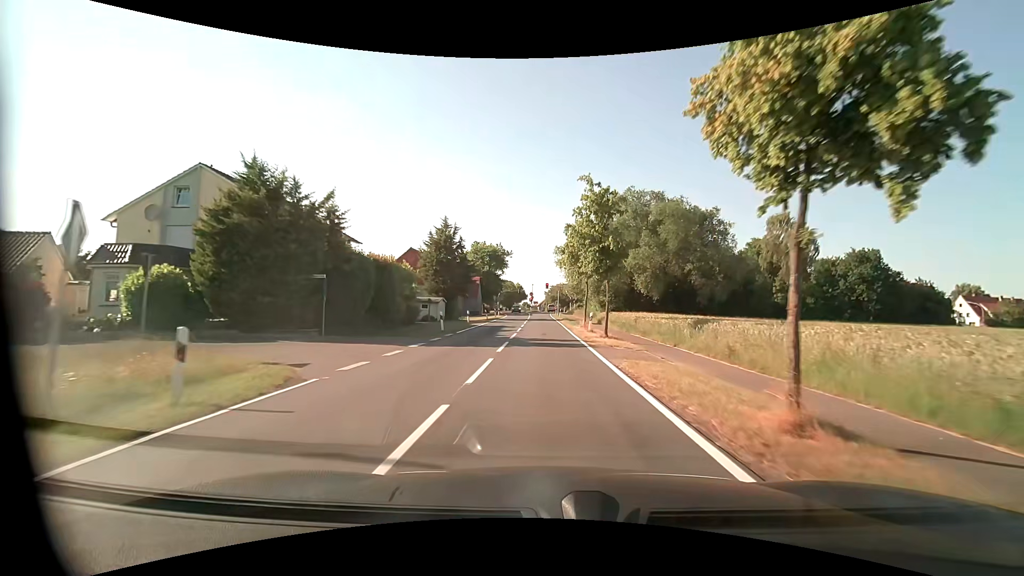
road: tertiary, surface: asphalt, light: Day
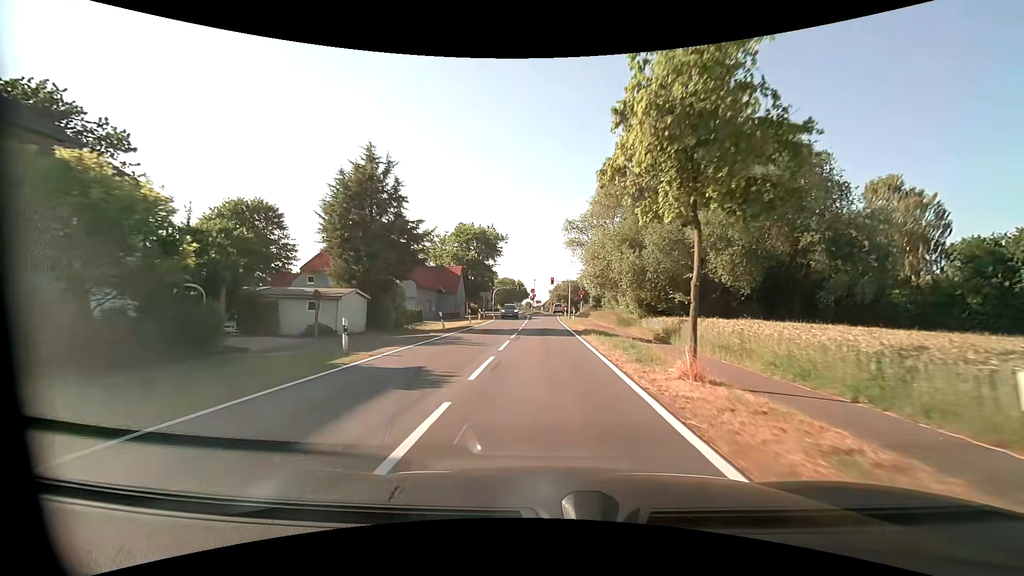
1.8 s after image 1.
(-0.2, +23.9) m; -1°
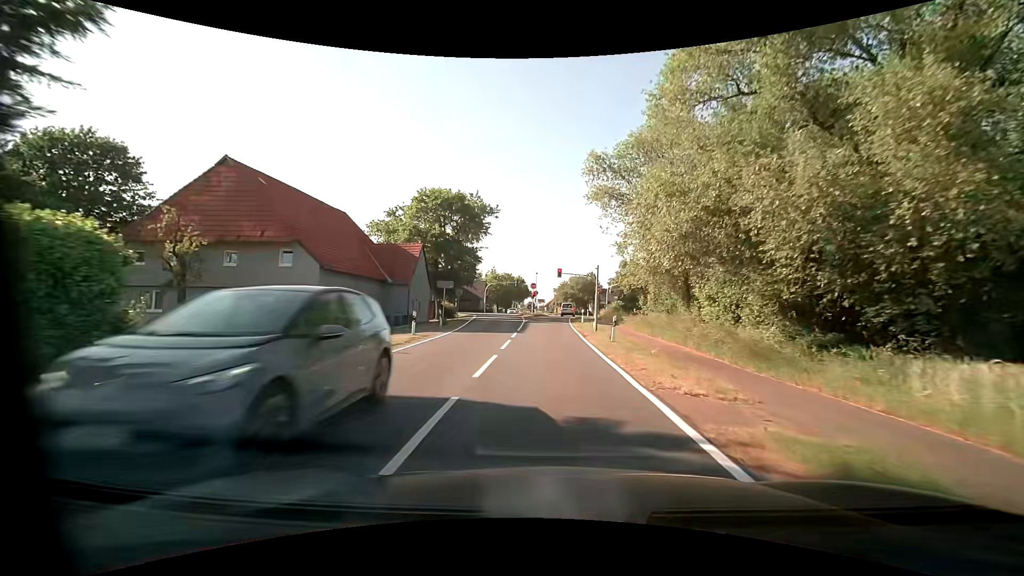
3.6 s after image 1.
(-0.1, +23.7) m; -1°
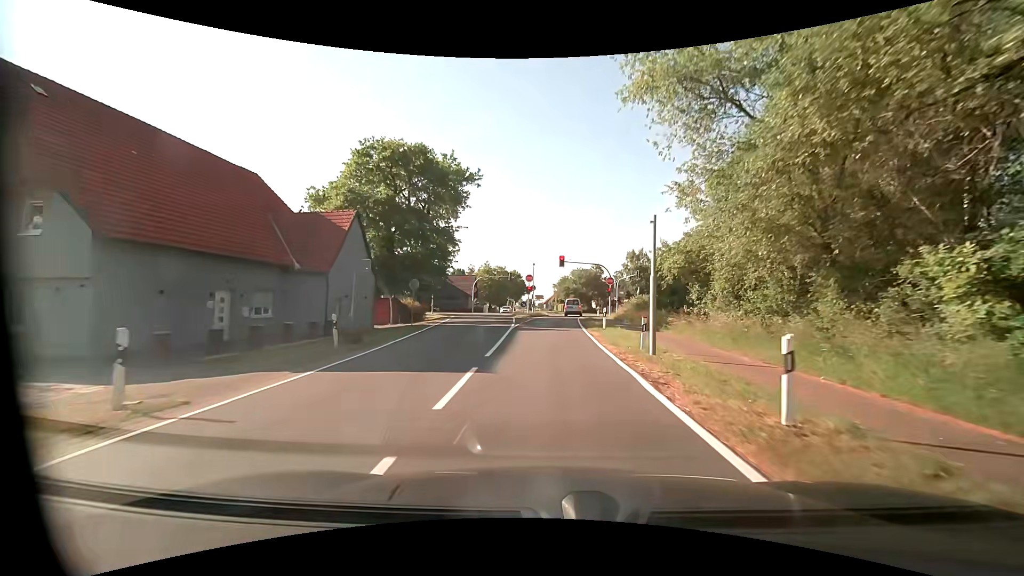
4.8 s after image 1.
(0.0, +14.7) m; -1°
